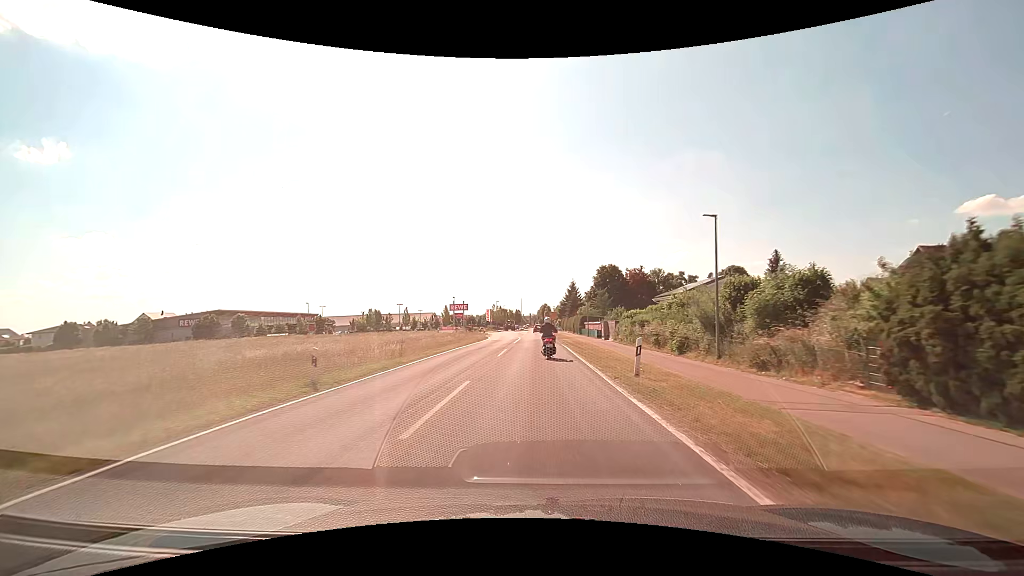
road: tertiary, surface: asphalt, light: Day
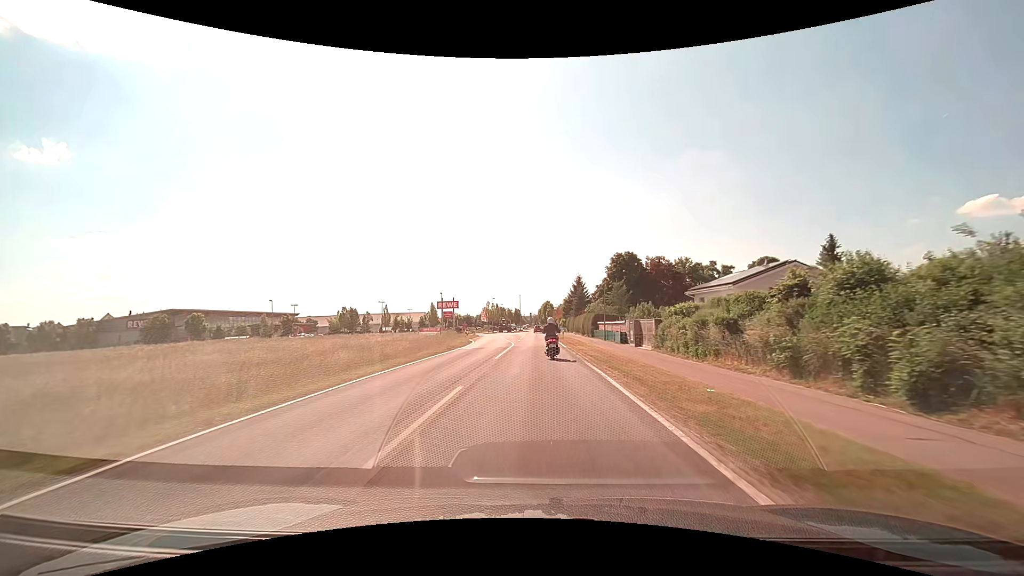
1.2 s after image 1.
(0.0, +16.2) m; 0°
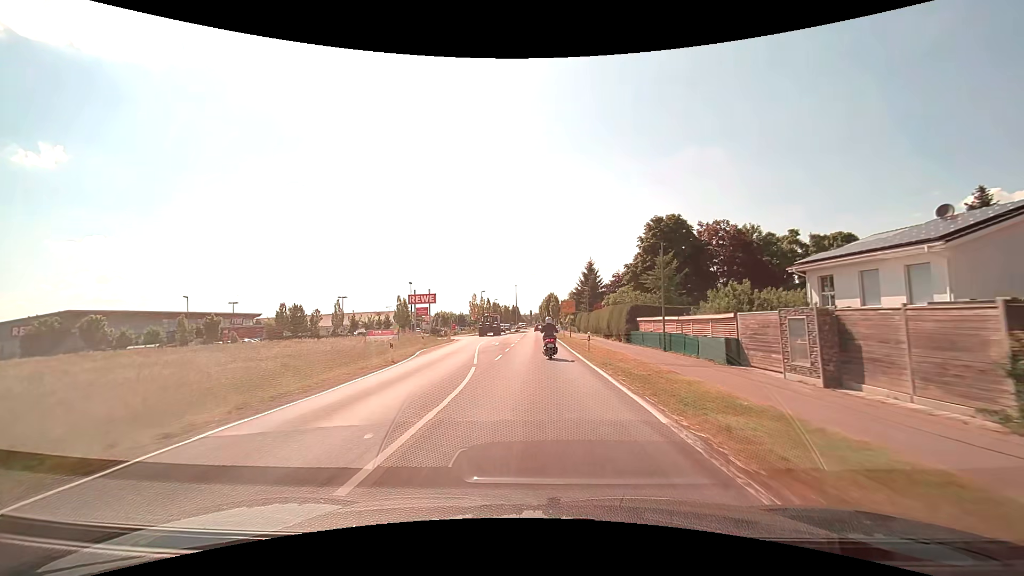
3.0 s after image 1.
(0.0, +24.4) m; 0°
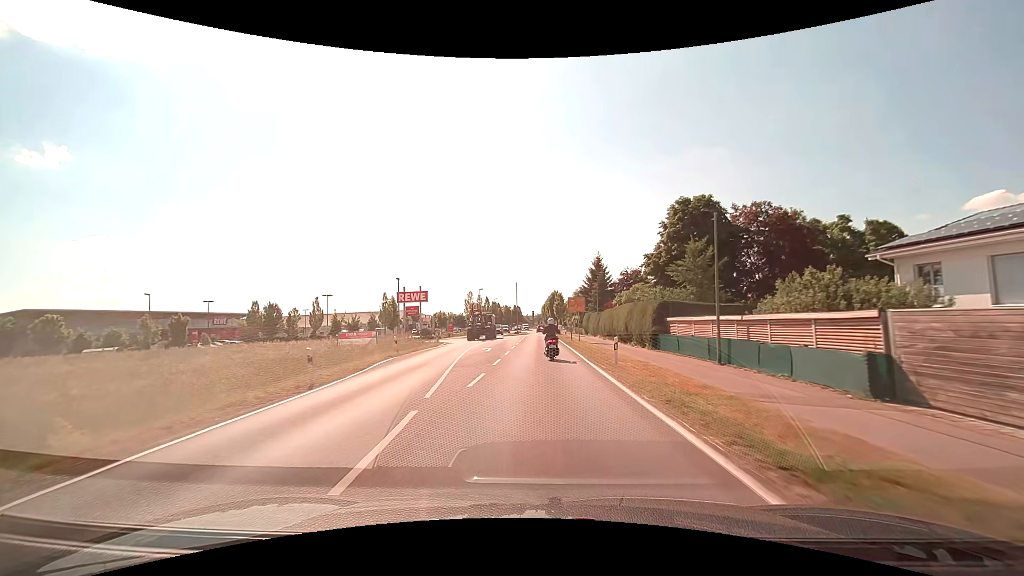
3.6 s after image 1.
(0.0, +8.1) m; 0°
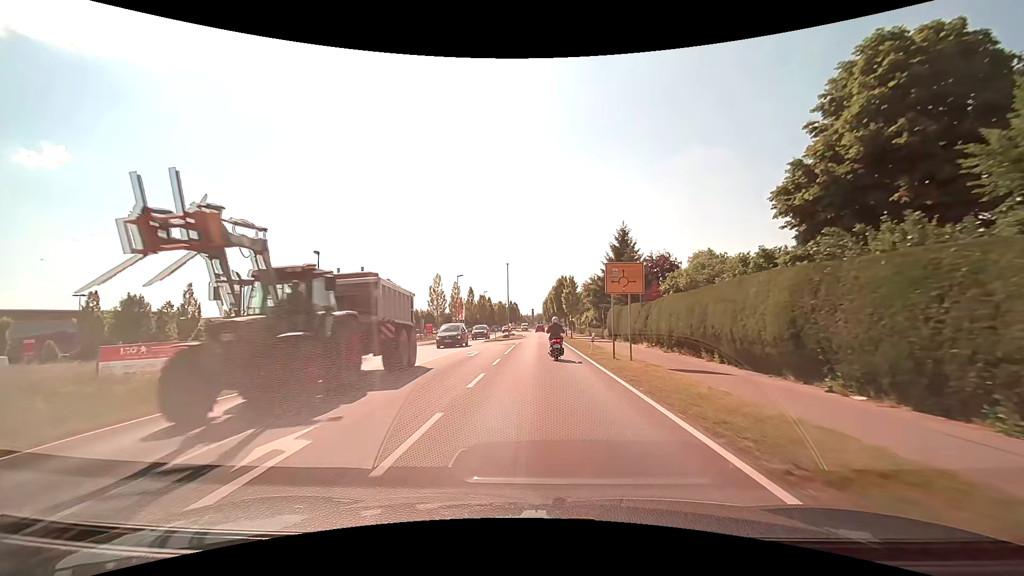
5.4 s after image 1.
(0.0, +24.7) m; 0°
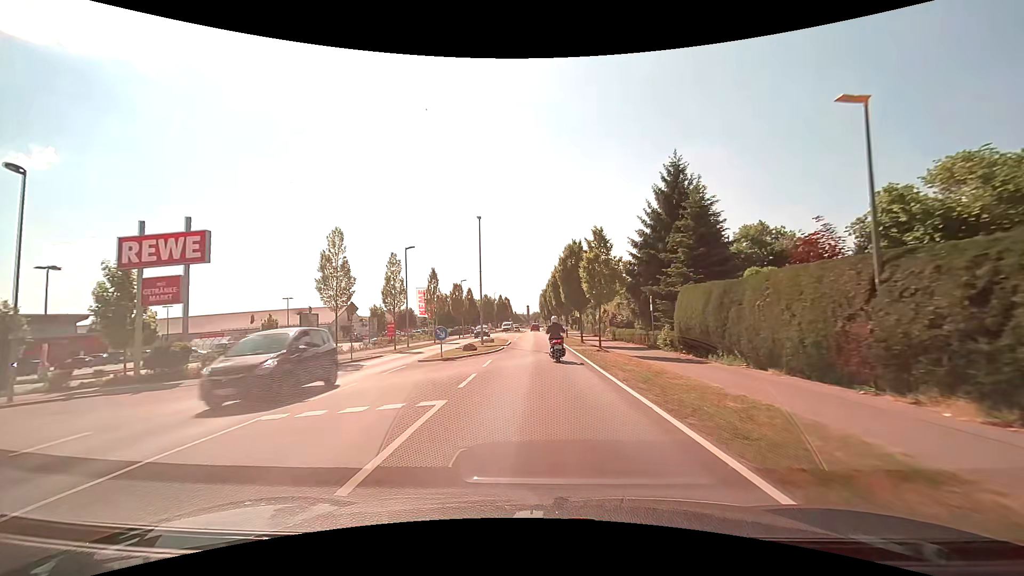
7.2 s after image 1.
(+0.1, +24.3) m; +1°
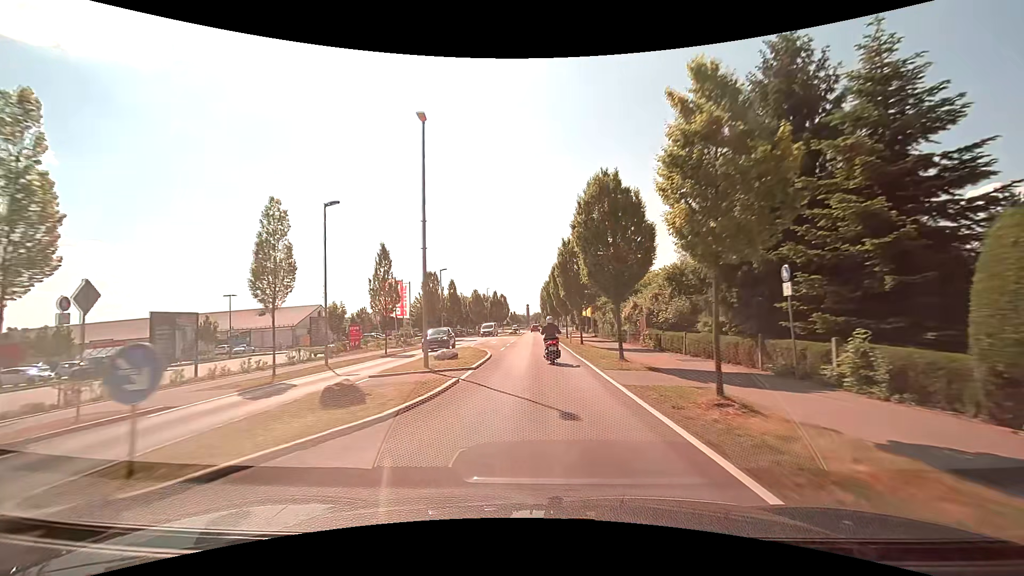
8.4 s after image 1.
(0.0, +16.1) m; 0°
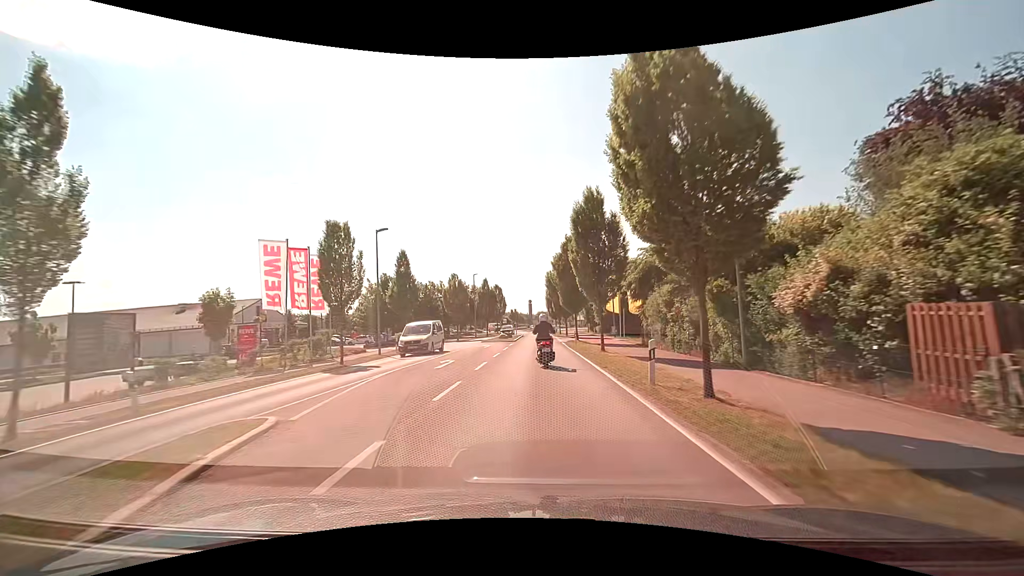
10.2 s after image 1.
(-0.2, +24.0) m; 0°
(0, +10) (0, +20) (0, +30) (0, +40) (0, +50) (0, +60) (0, +70) (0, +80) (0, +90) (+1, +100) m
